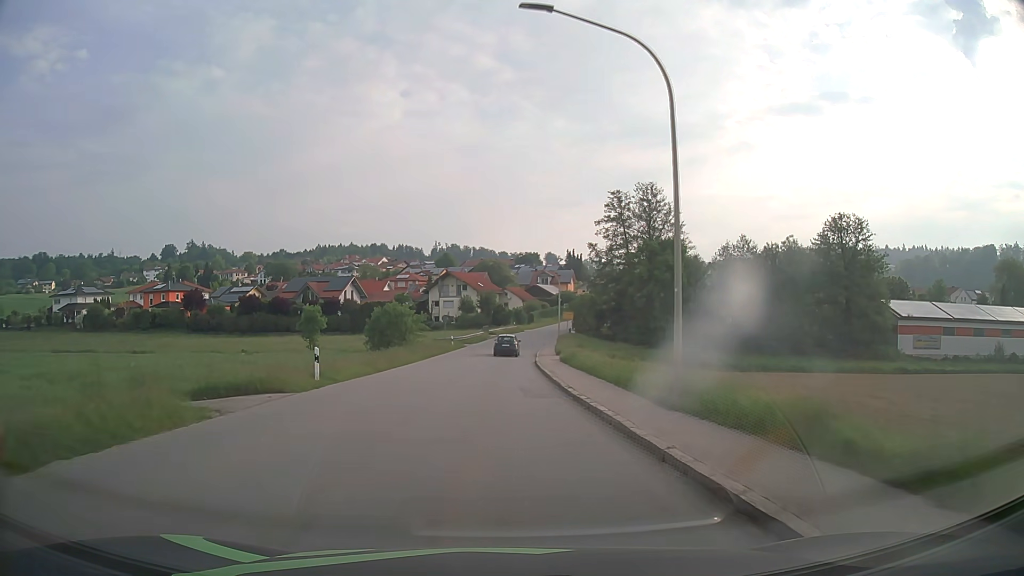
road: tertiary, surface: asphalt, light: Day
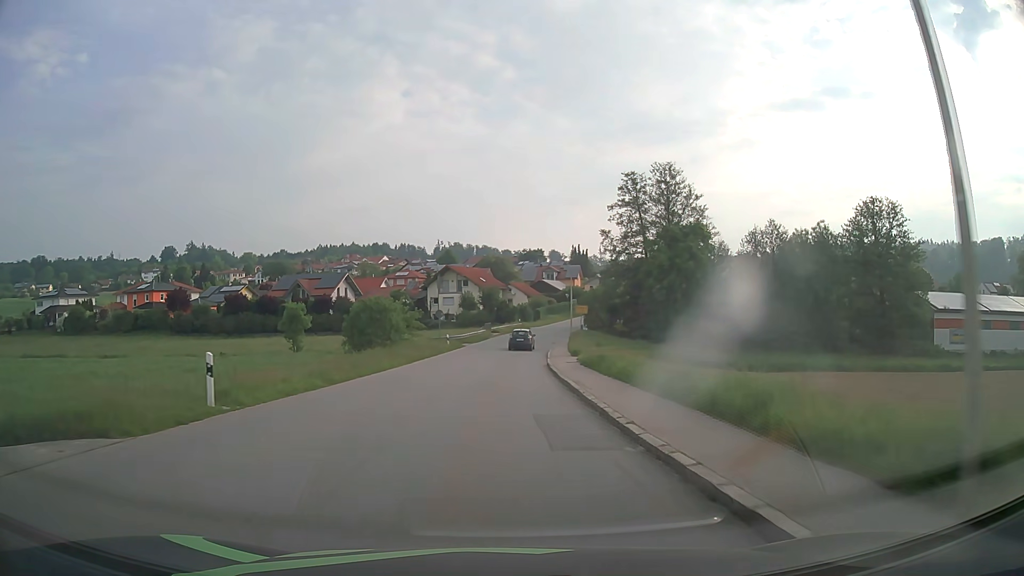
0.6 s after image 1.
(0.0, +8.2) m; 0°
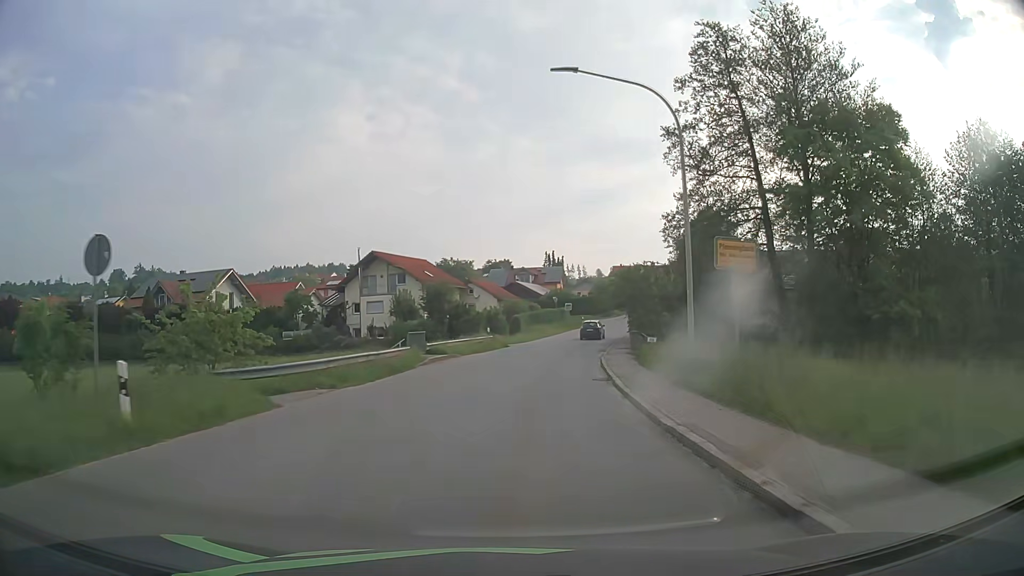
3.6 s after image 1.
(+0.3, +40.8) m; +3°
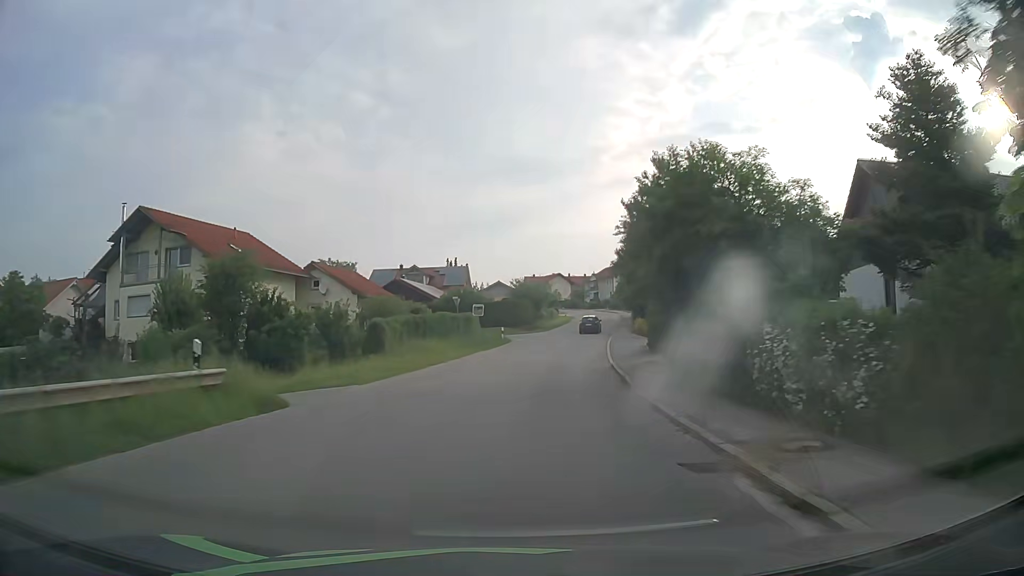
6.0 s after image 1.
(+2.3, +33.0) m; +8°
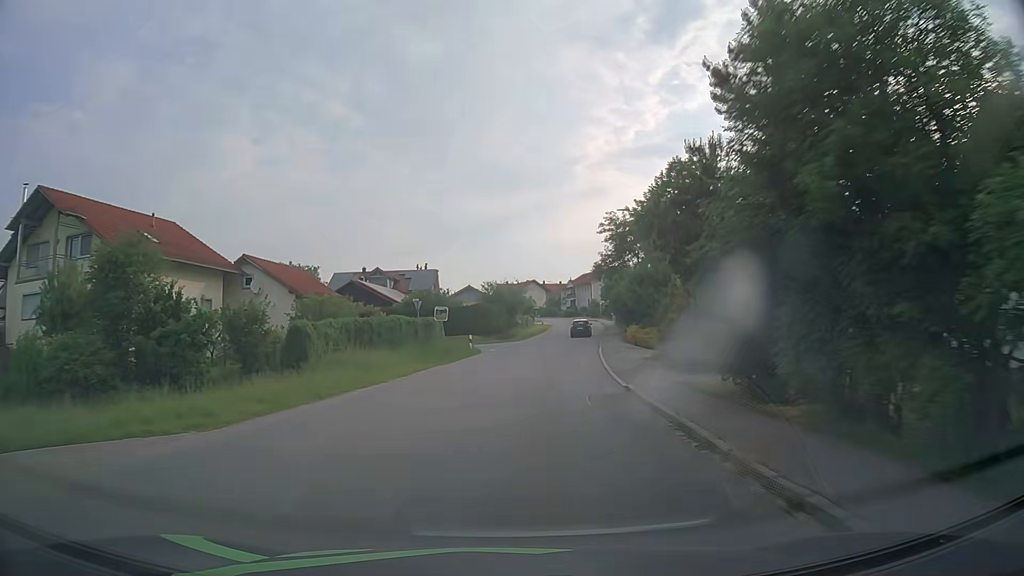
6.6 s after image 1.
(+0.1, +8.5) m; +2°
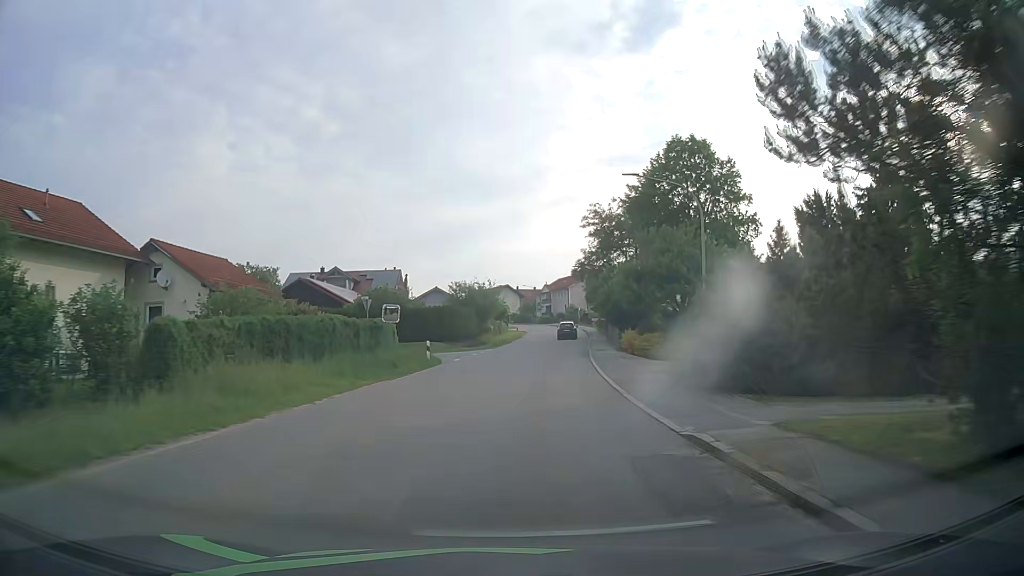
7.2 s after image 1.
(+0.2, +8.5) m; +2°
